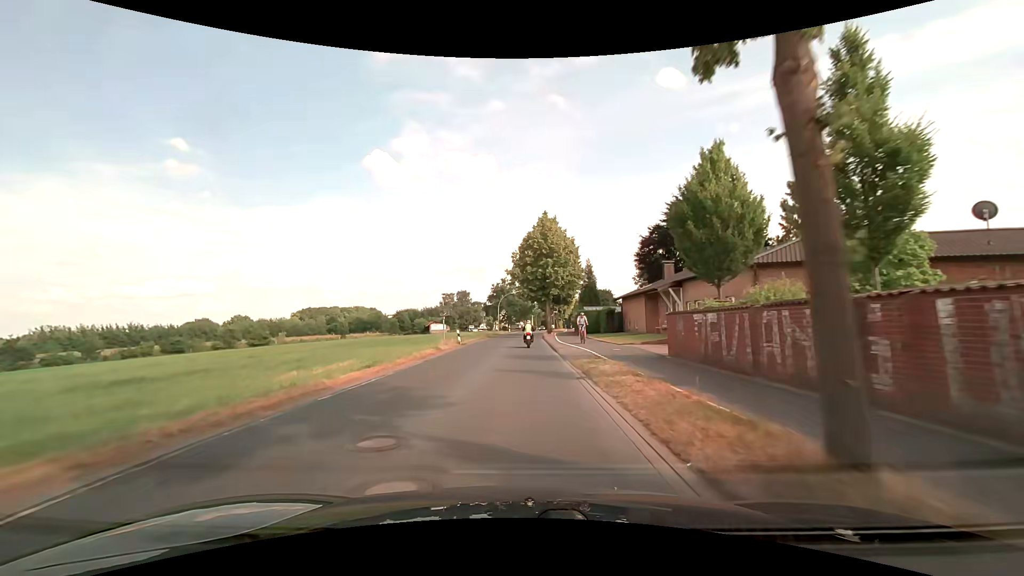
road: tertiary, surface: asphalt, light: Day
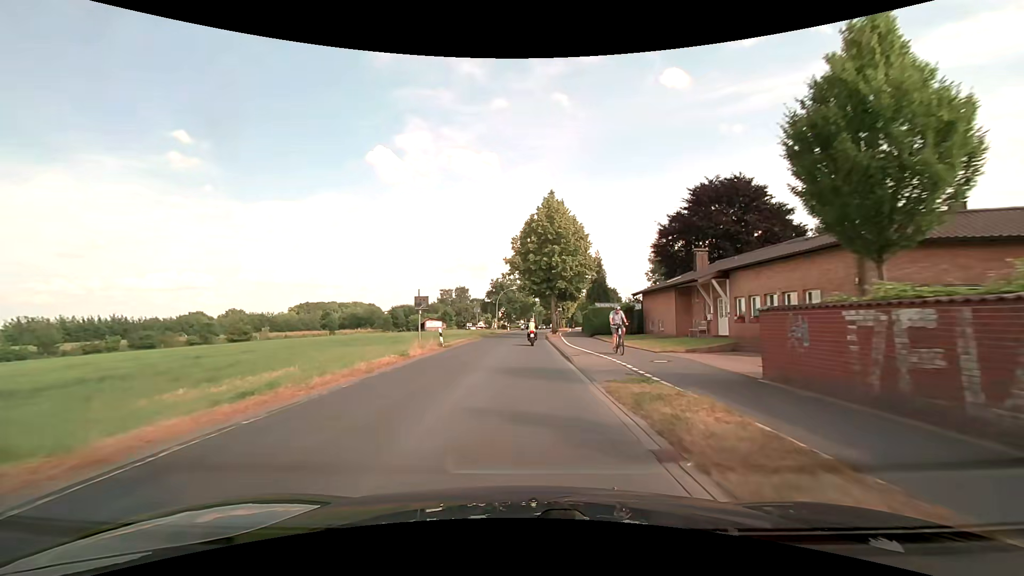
(-0.1, +7.6) m; 0°
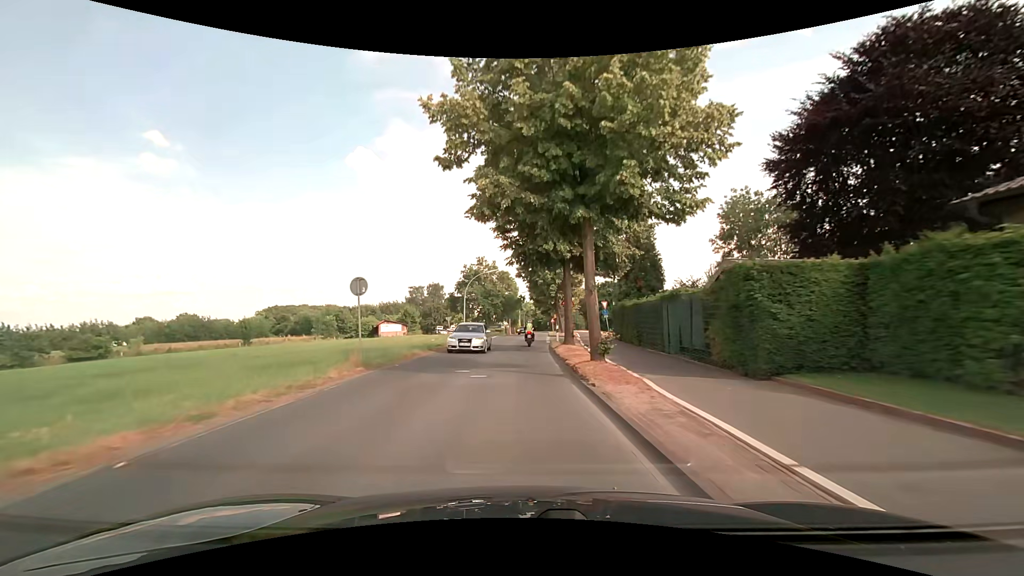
(+0.4, +30.4) m; +1°
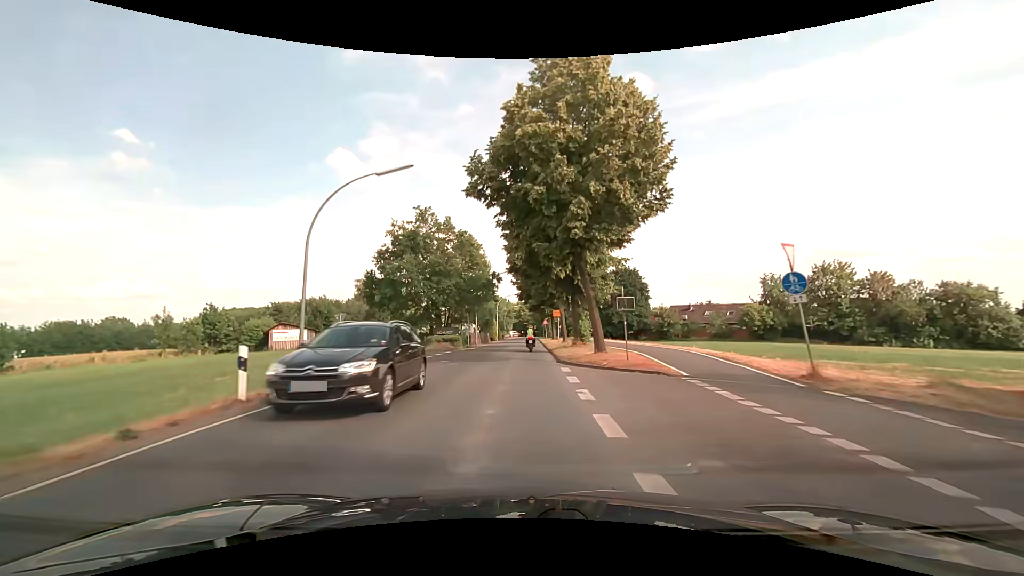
(+0.9, +38.0) m; +2°
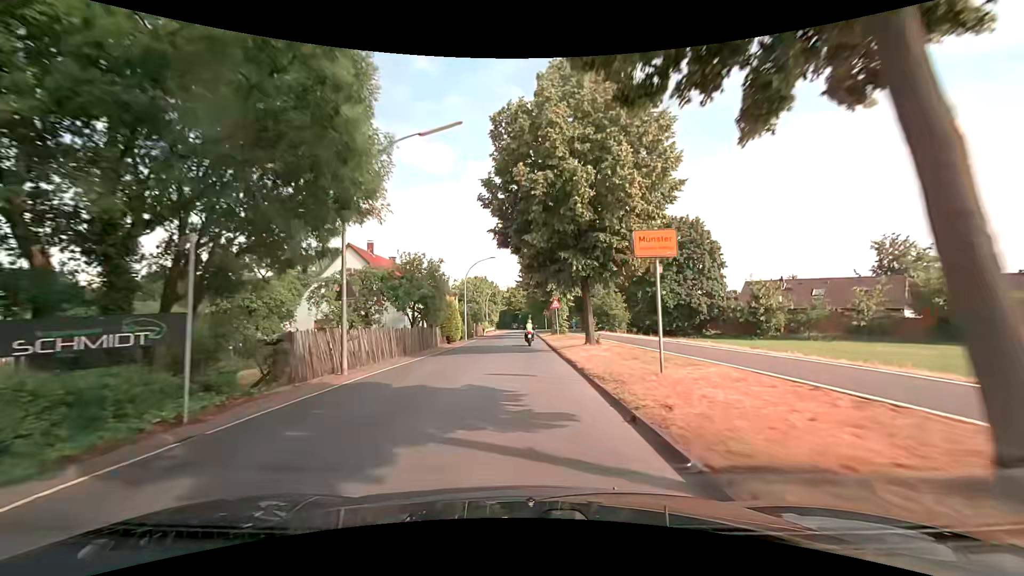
(+0.2, +38.2) m; +1°
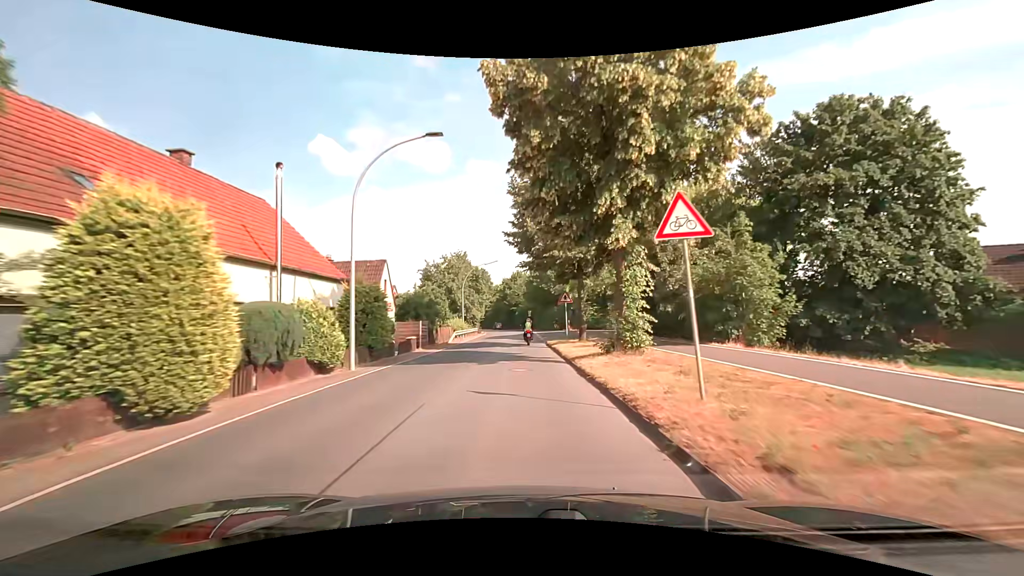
(+0.1, +30.8) m; +1°
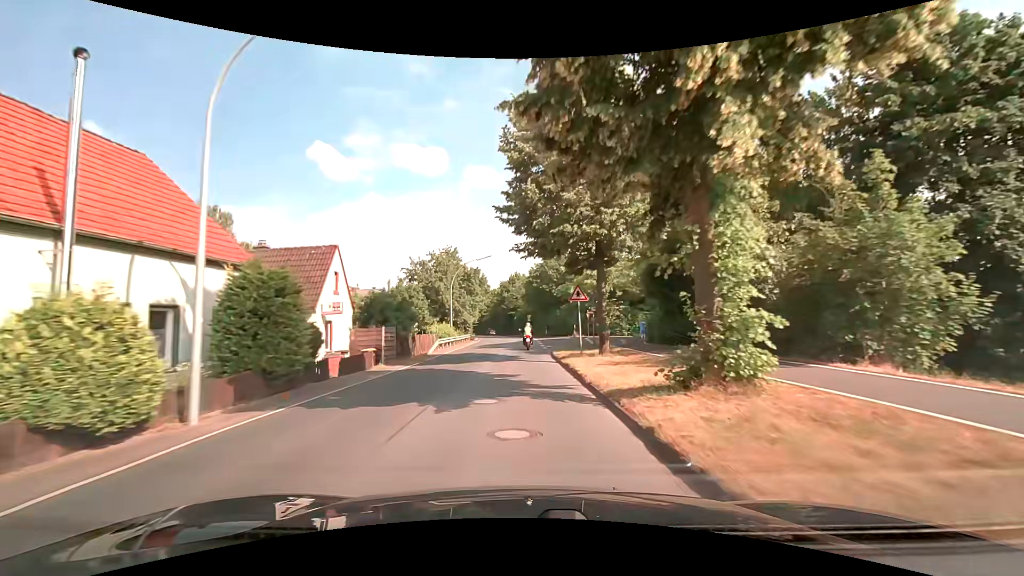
(0.0, +7.7) m; 0°
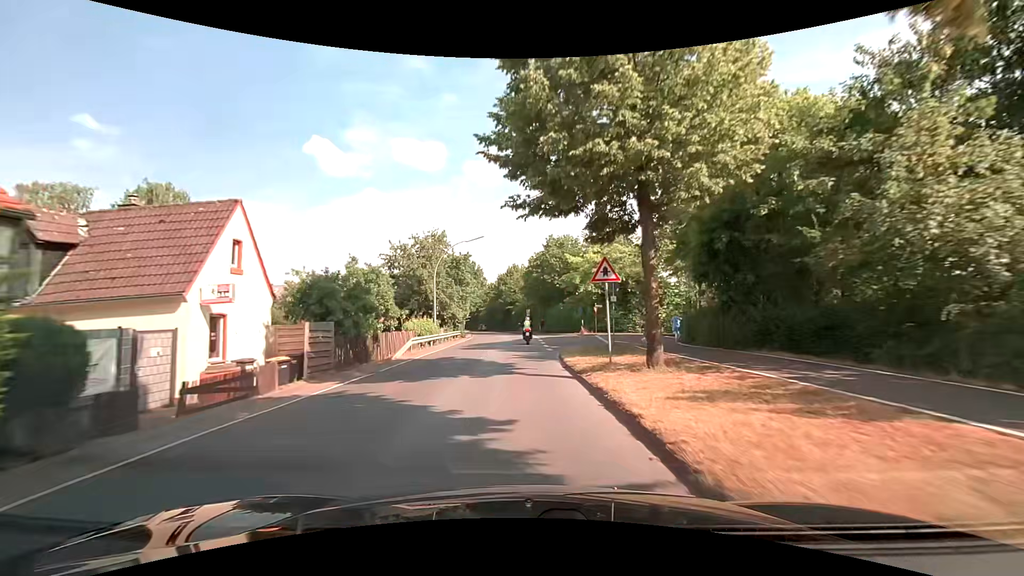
(0.0, +7.6) m; 0°
(0, +10) (0, +20) (0, +30) (0, +40) (0, +50) (-1, +60) (-2, +70) (-3, +80) (-4, +90) (-6, +100) m
